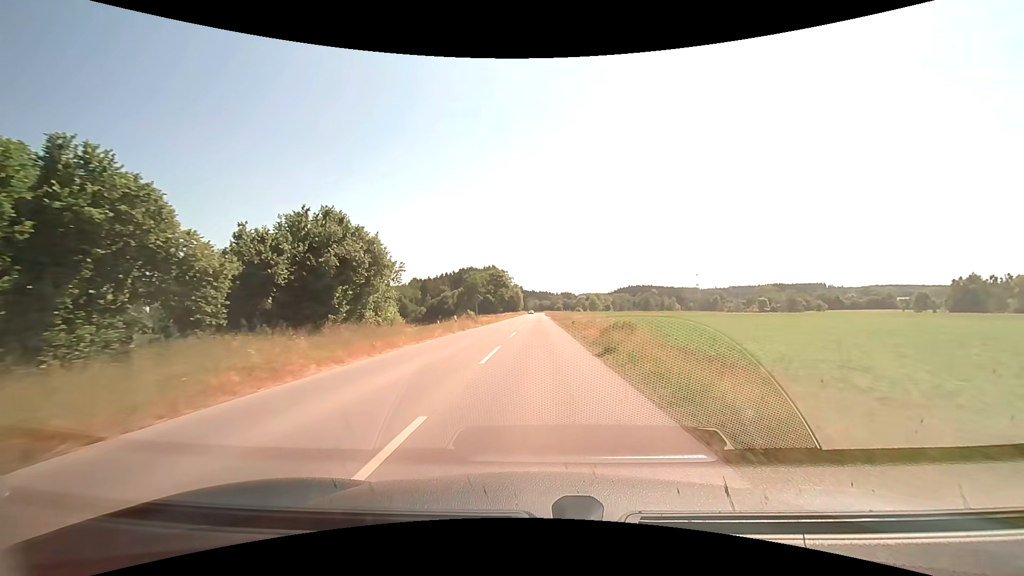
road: tertiary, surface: asphalt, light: Day
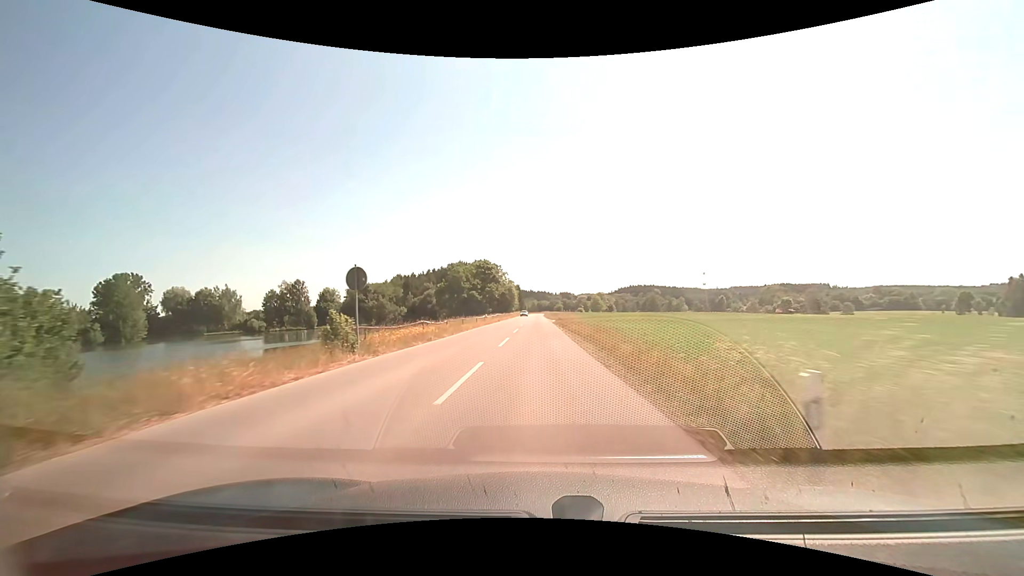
(+0.1, +29.4) m; 0°
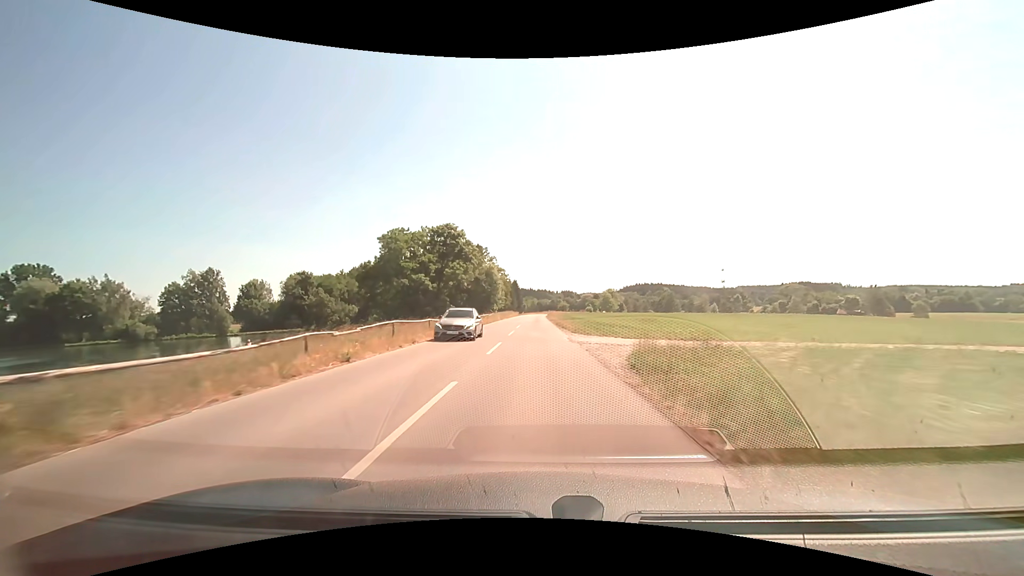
(-0.1, +52.2) m; 0°
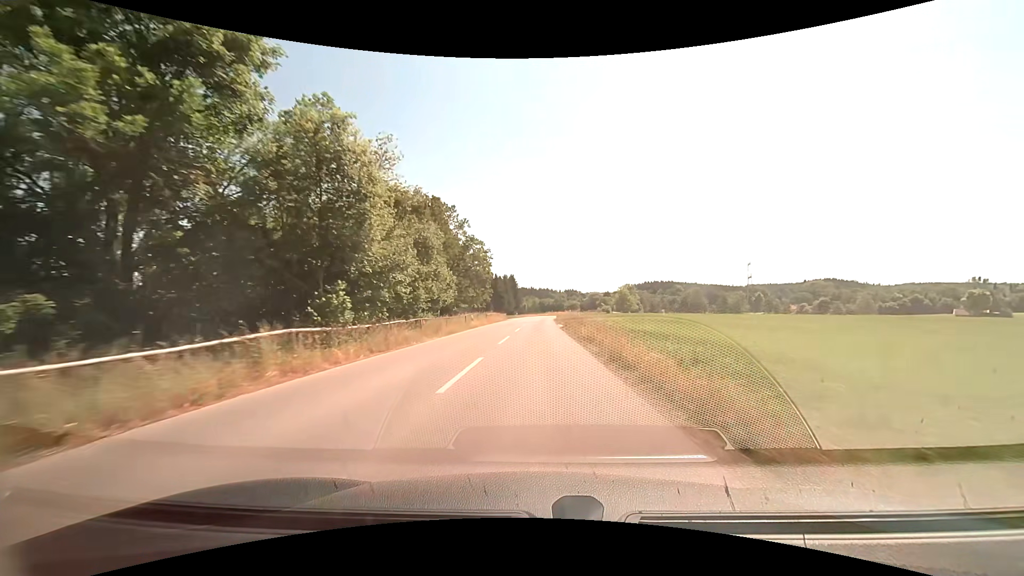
(-0.1, +55.2) m; 0°
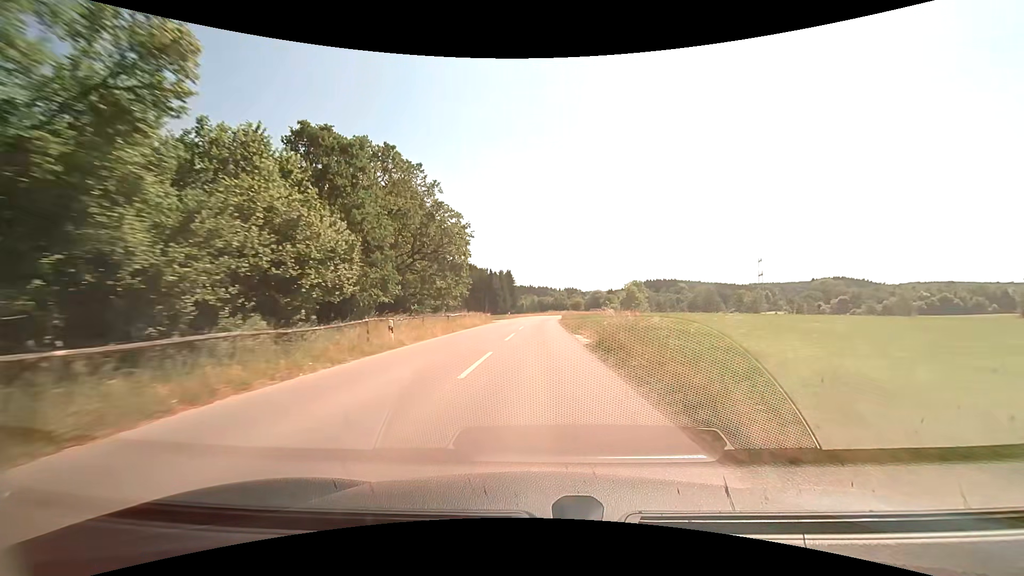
(0.0, +22.4) m; 0°
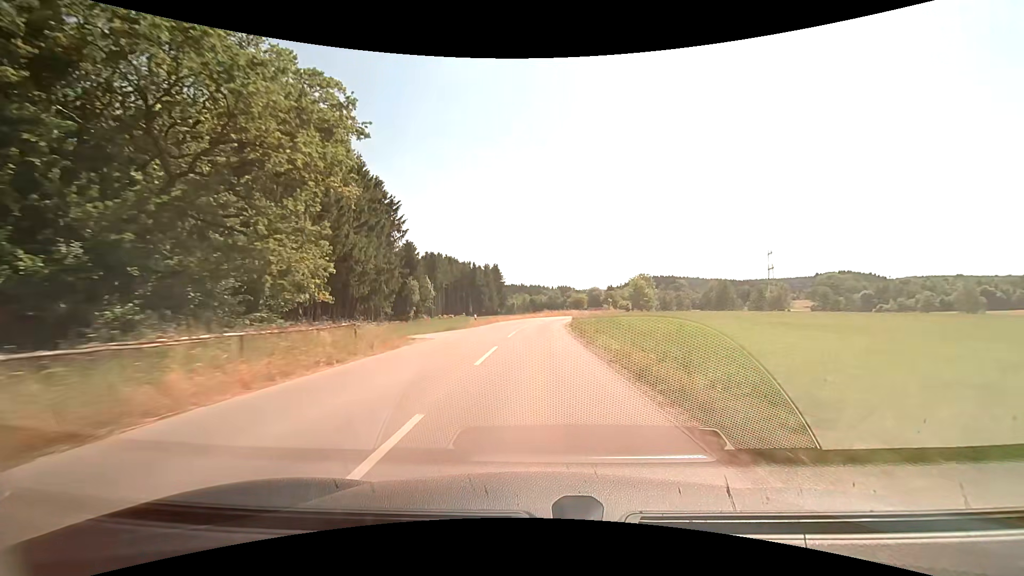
(+0.2, +33.3) m; +1°
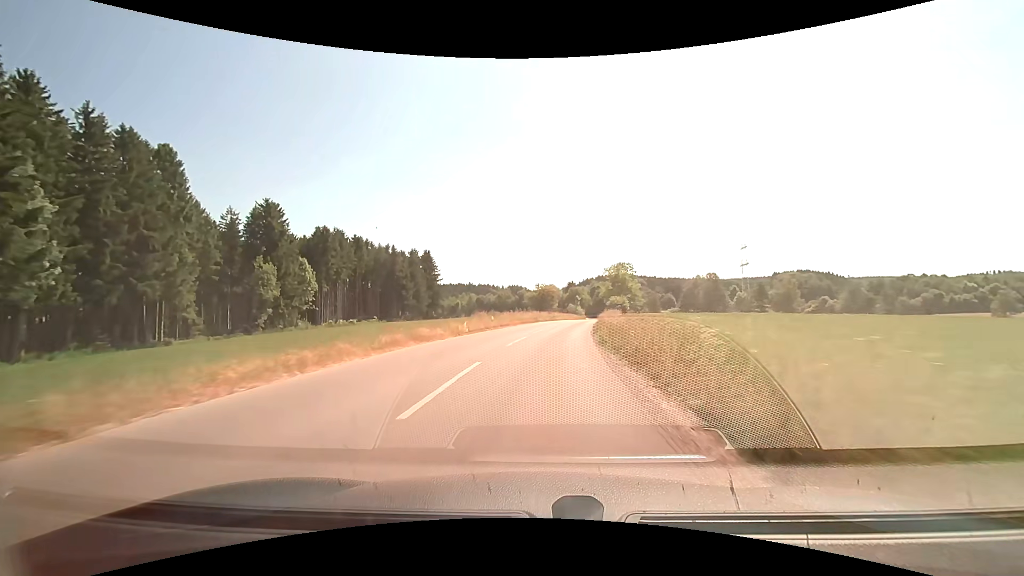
(+1.7, +53.1) m; +5°
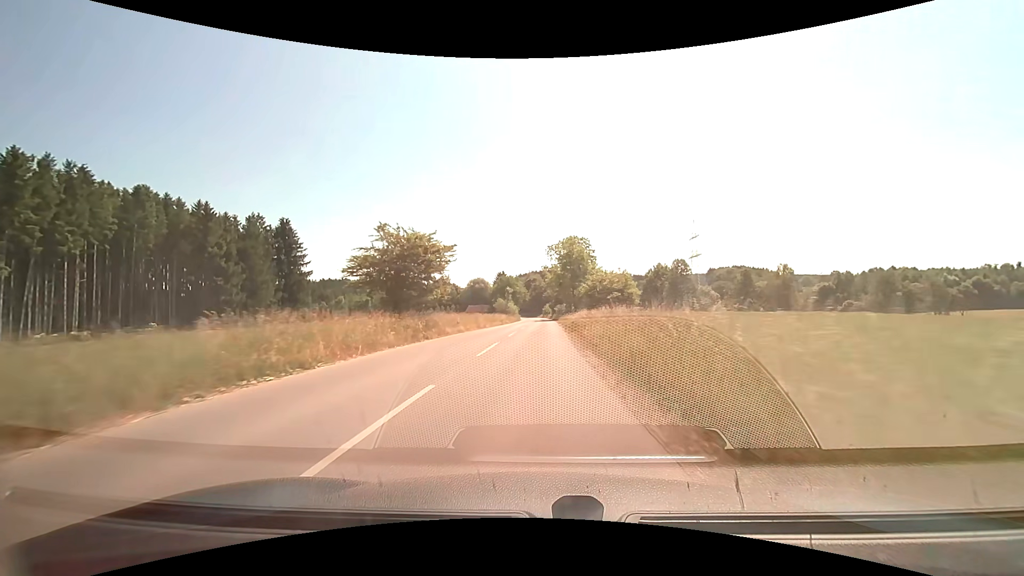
(+4.3, +51.2) m; +8°
(0, +10) (0, +20) (0, +30) (0, +40) (+1, +50) (+1, +60) (+1, +70) (+1, +80) (+1, +90) (+1, +100) m
